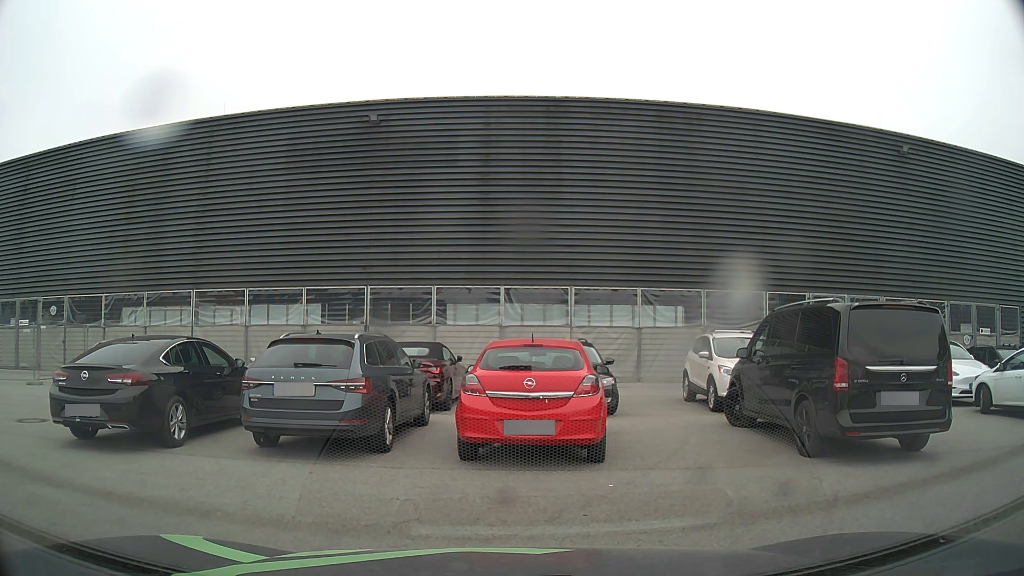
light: Day
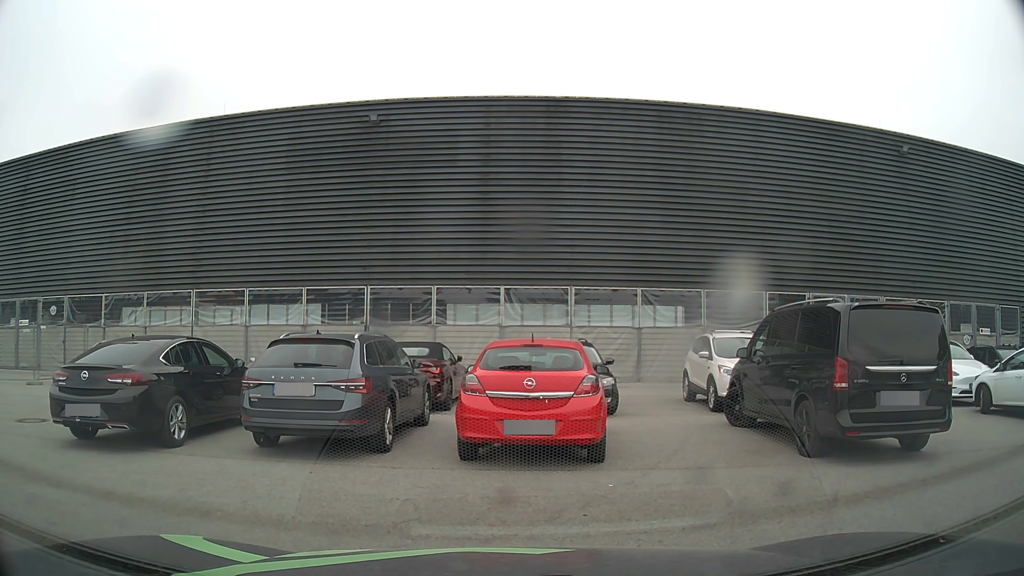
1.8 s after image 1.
(0.0, 0.0) m; 0°
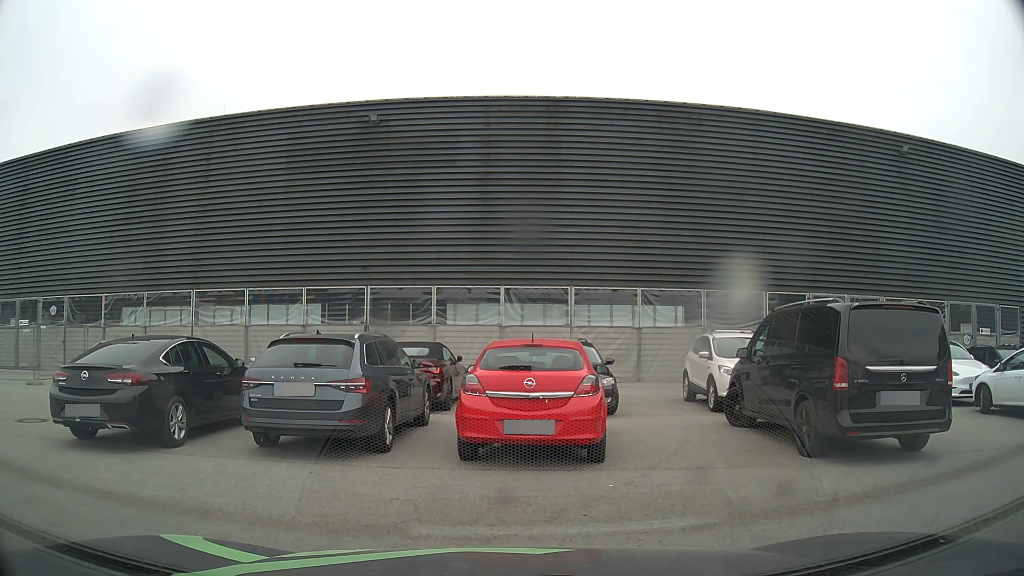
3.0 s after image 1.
(0.0, 0.0) m; 0°
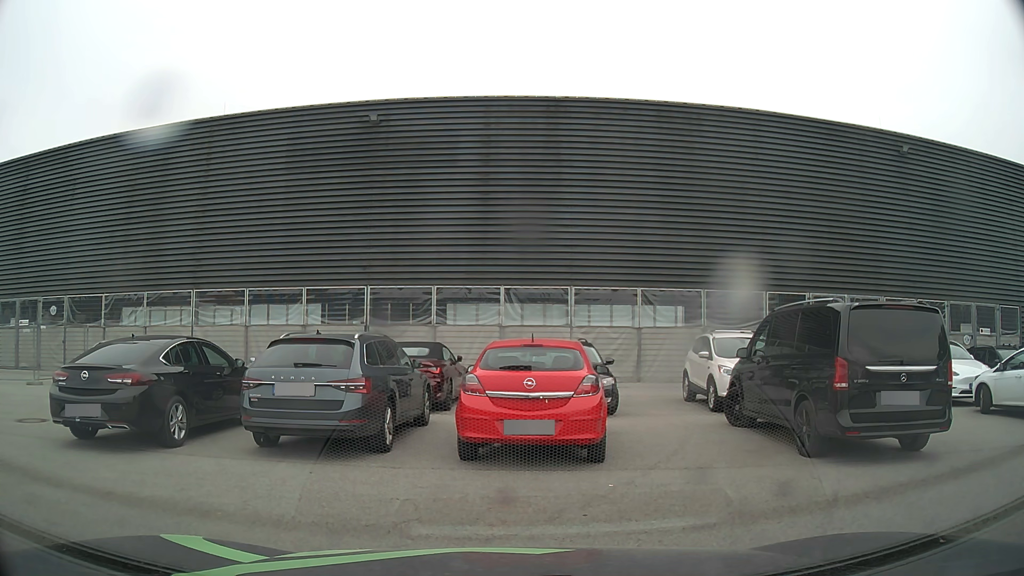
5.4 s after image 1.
(0.0, 0.0) m; 0°
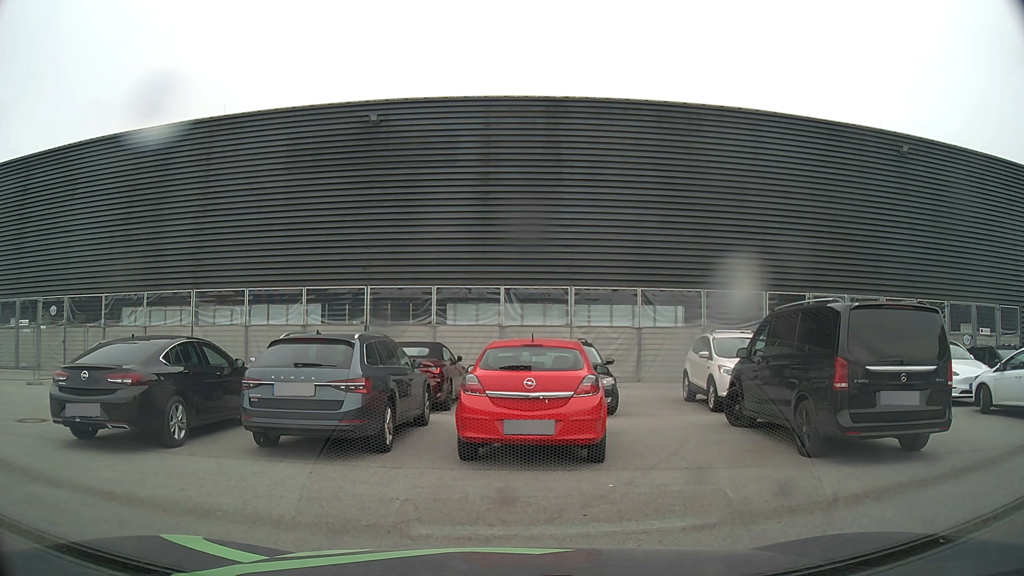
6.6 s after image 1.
(0.0, 0.0) m; 0°
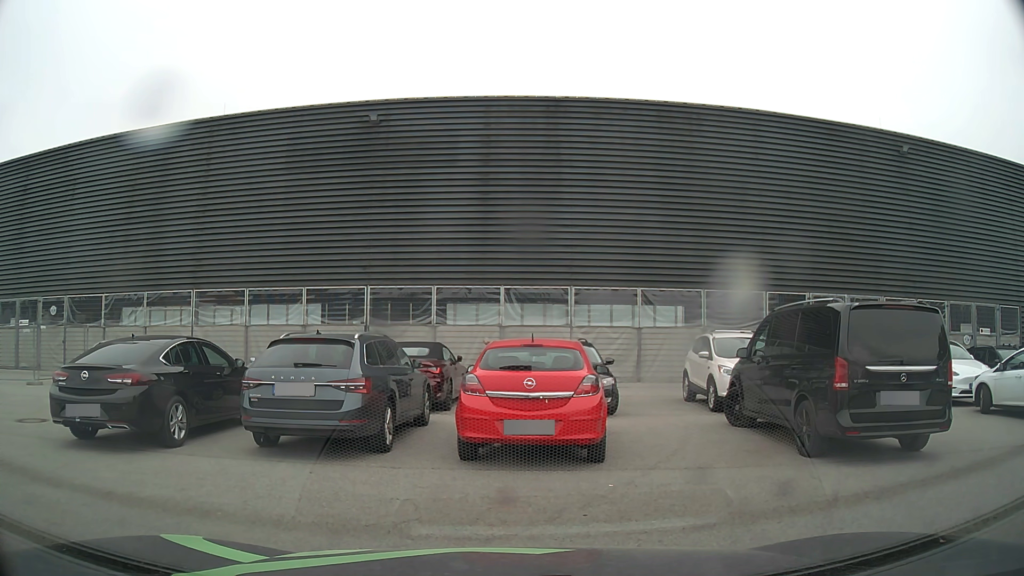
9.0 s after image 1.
(0.0, 0.0) m; 0°
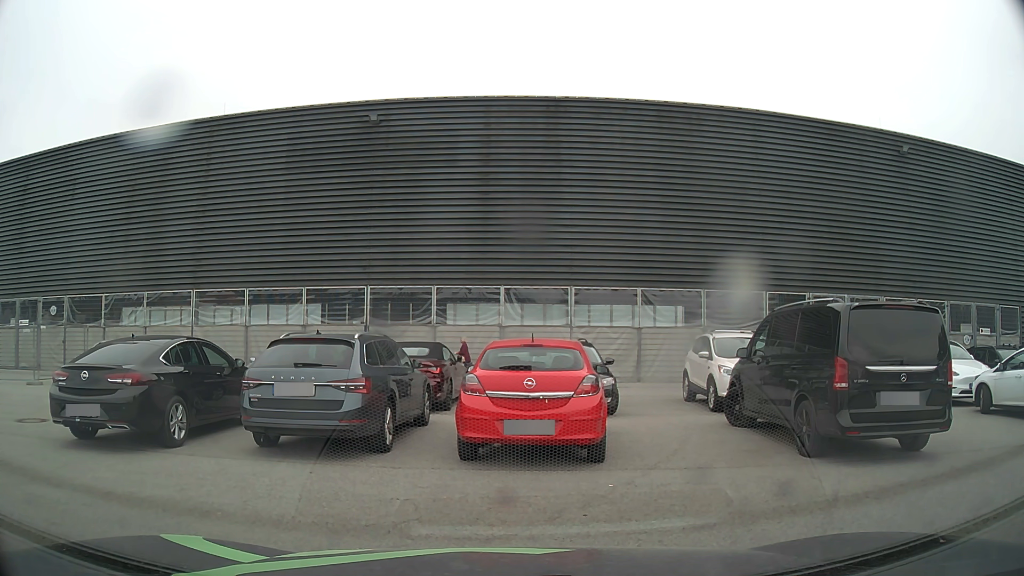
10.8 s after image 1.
(0.0, 0.0) m; 0°
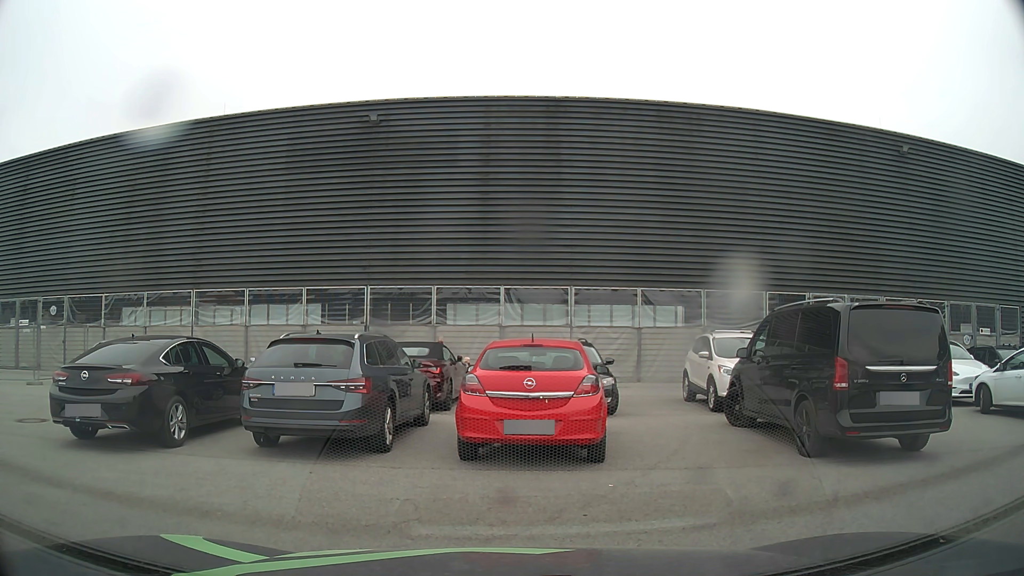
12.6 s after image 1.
(0.0, 0.0) m; 0°
